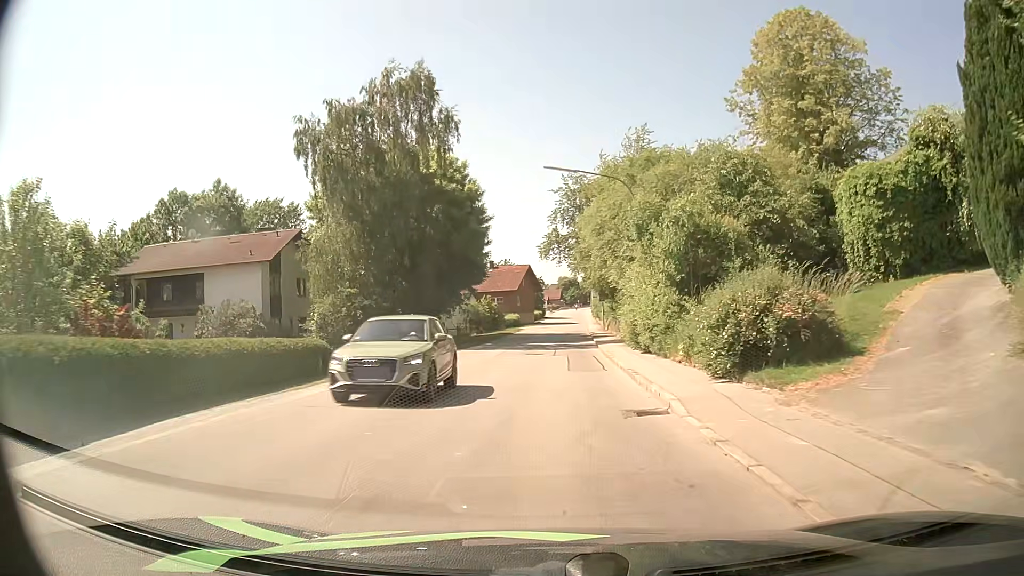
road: secondary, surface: asphalt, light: Day
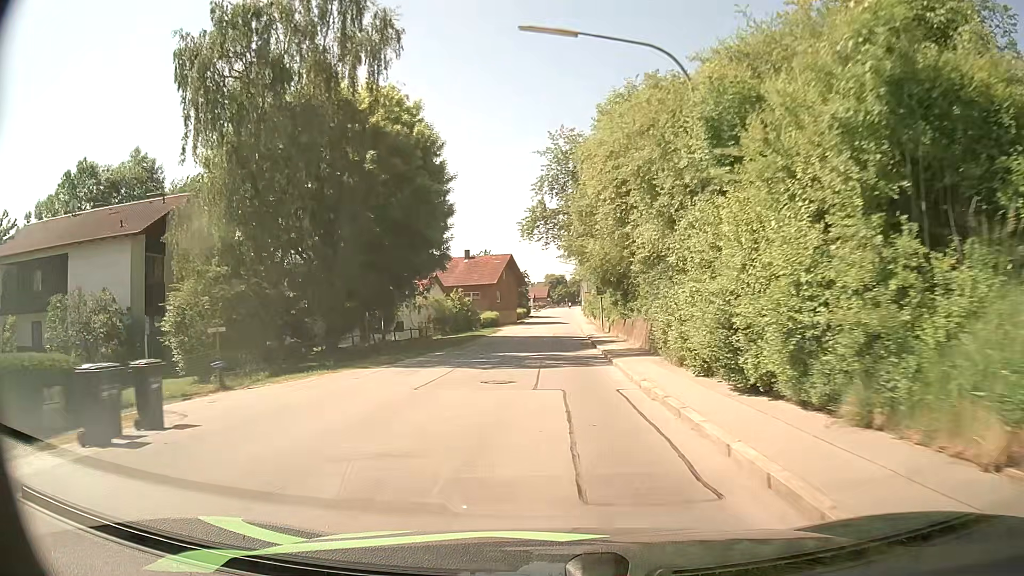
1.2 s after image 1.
(+0.2, +13.8) m; +1°
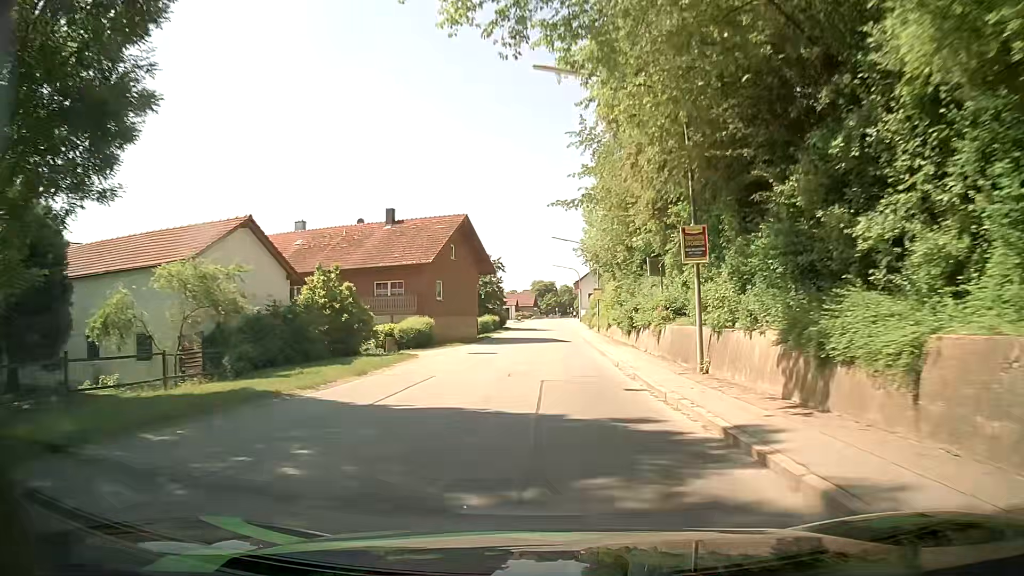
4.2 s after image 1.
(+0.1, +36.2) m; +2°
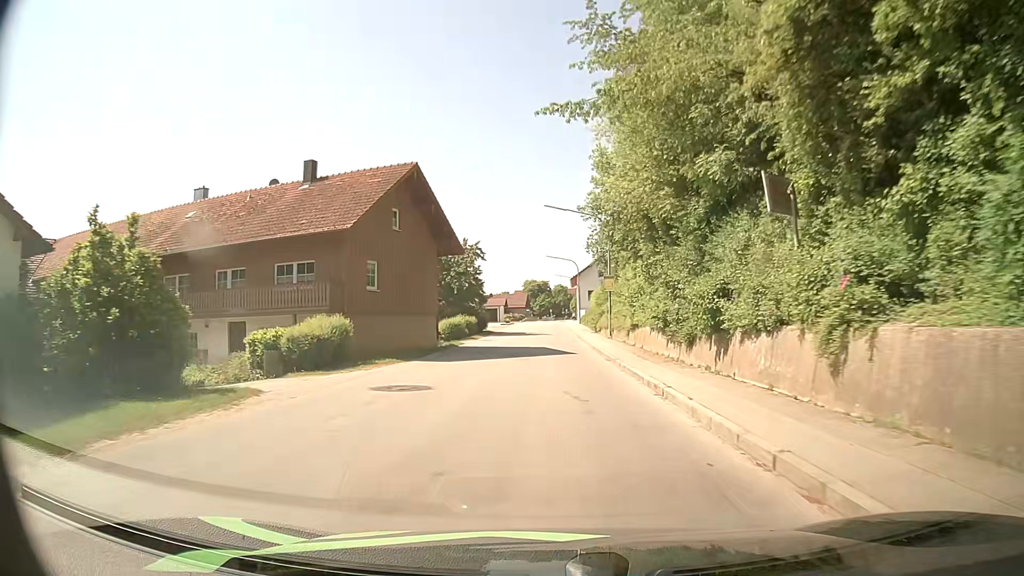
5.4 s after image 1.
(-0.1, +15.1) m; 0°
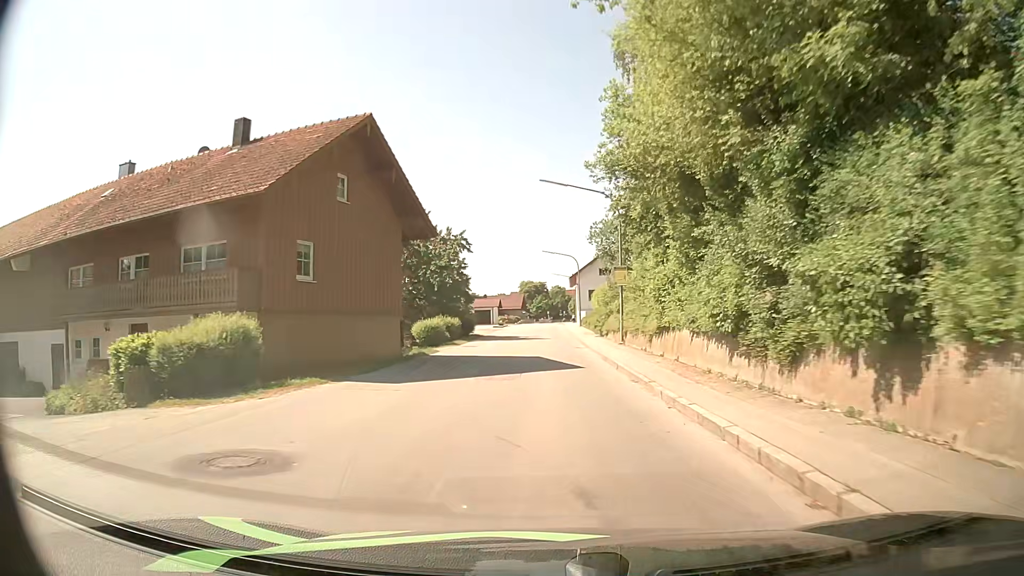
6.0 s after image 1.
(+0.1, +7.6) m; +1°
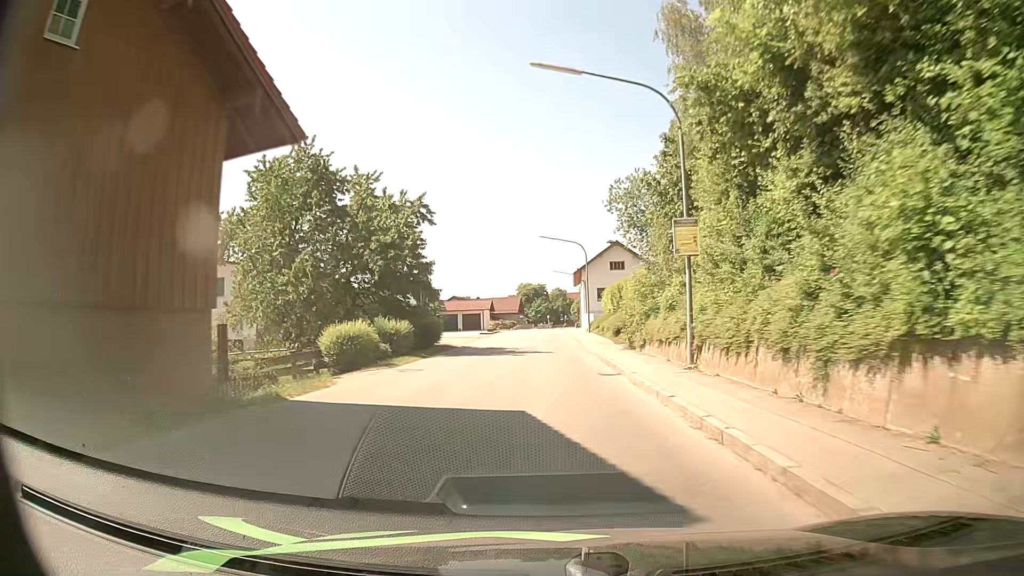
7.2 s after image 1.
(0.0, +14.9) m; 0°
(0, +10) (0, +20) (0, +30) (0, +40) (0, +50) (0, +60) (0, +70) (0, +80) (0, +90) (+1, +100) m
